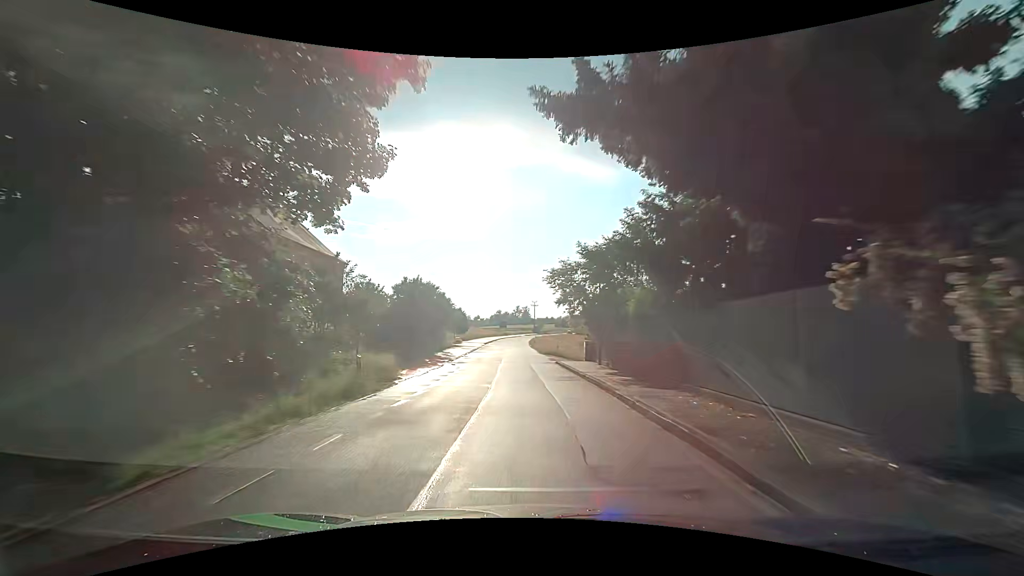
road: tertiary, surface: asphalt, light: Day
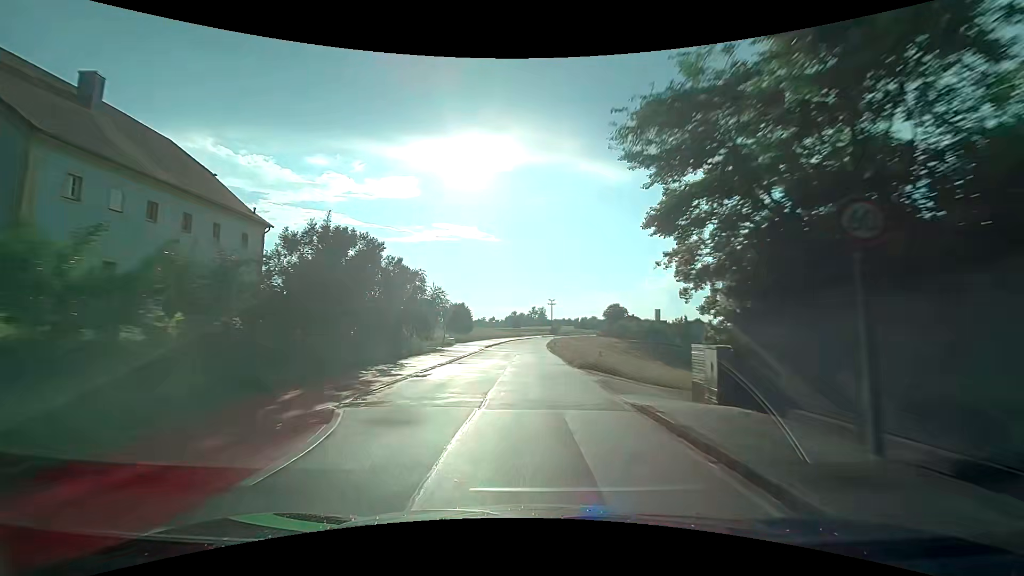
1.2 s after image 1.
(-0.2, +17.9) m; -2°
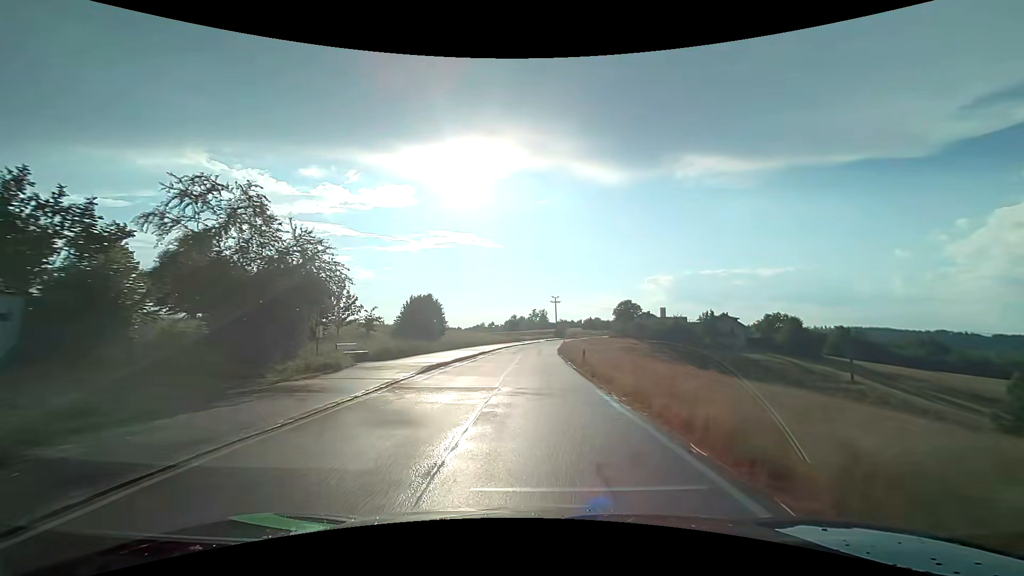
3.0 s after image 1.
(+0.1, +26.9) m; 0°
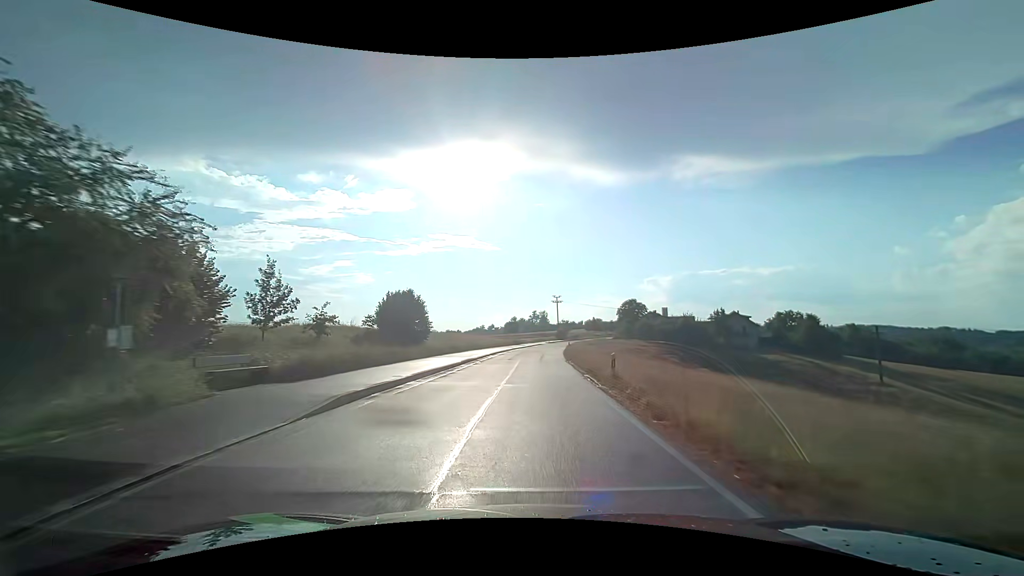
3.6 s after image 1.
(0.0, +8.8) m; 0°
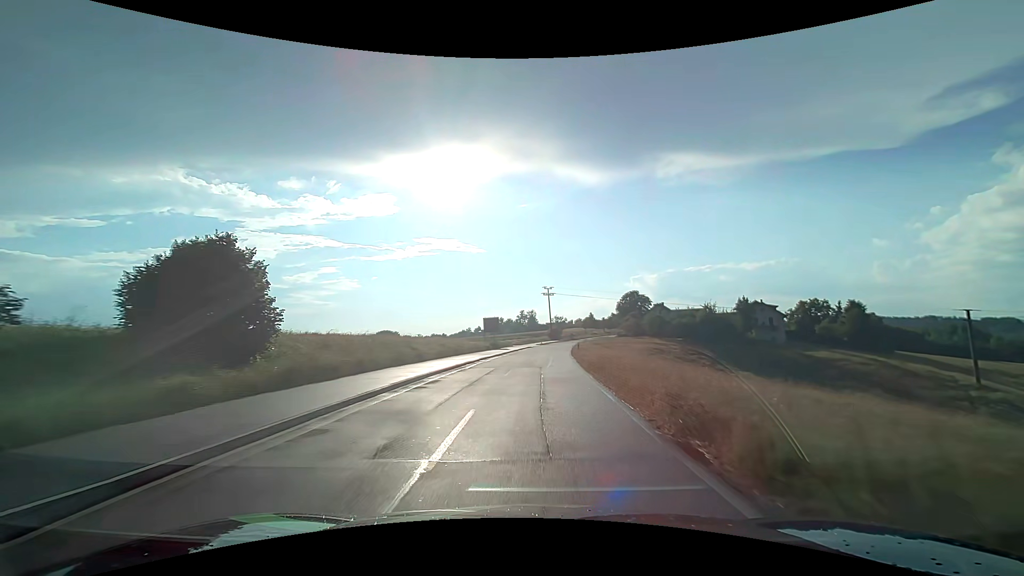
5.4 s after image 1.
(+0.2, +26.2) m; +1°
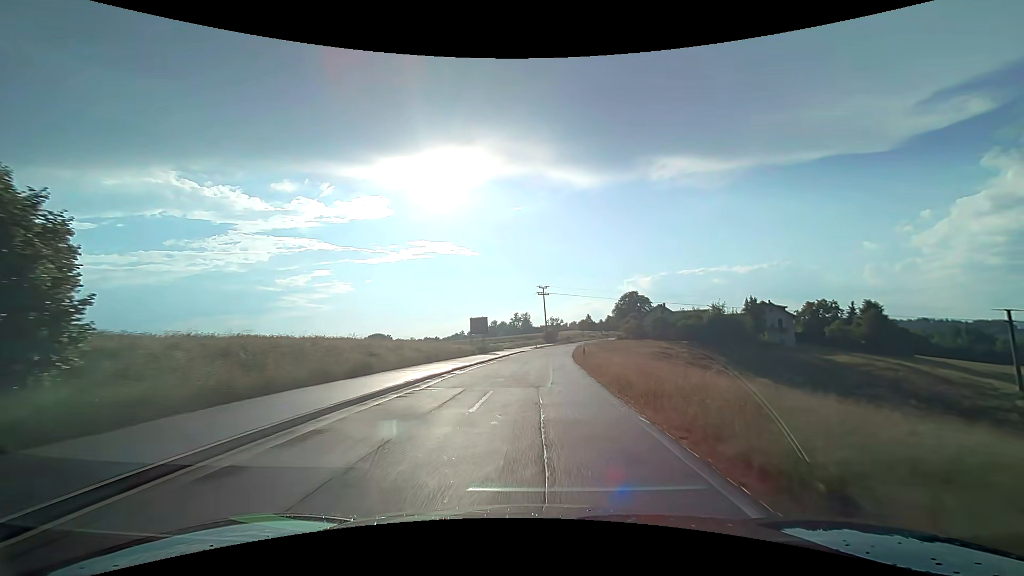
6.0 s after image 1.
(0.0, +8.6) m; 0°
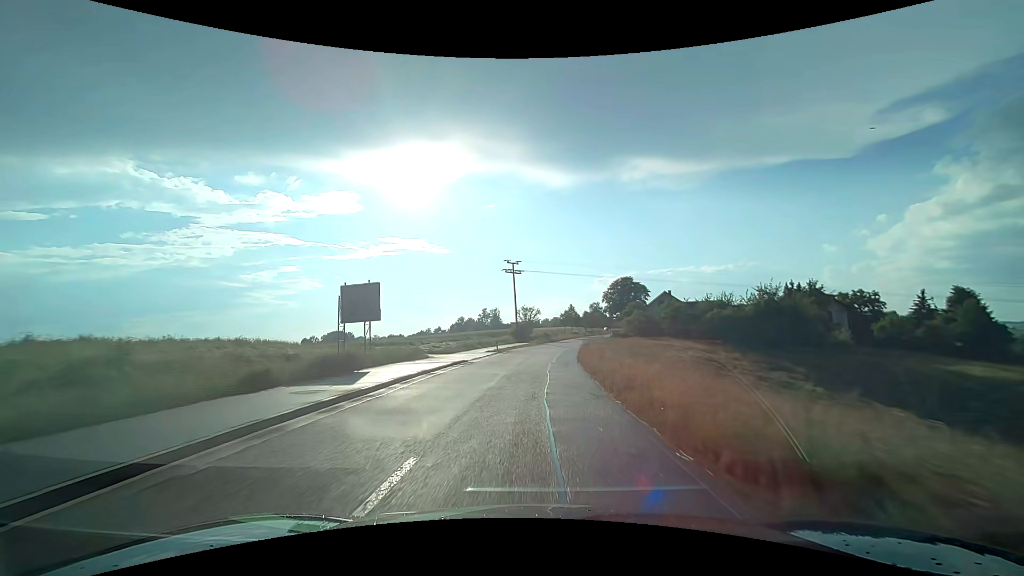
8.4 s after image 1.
(+1.1, +34.2) m; +3°
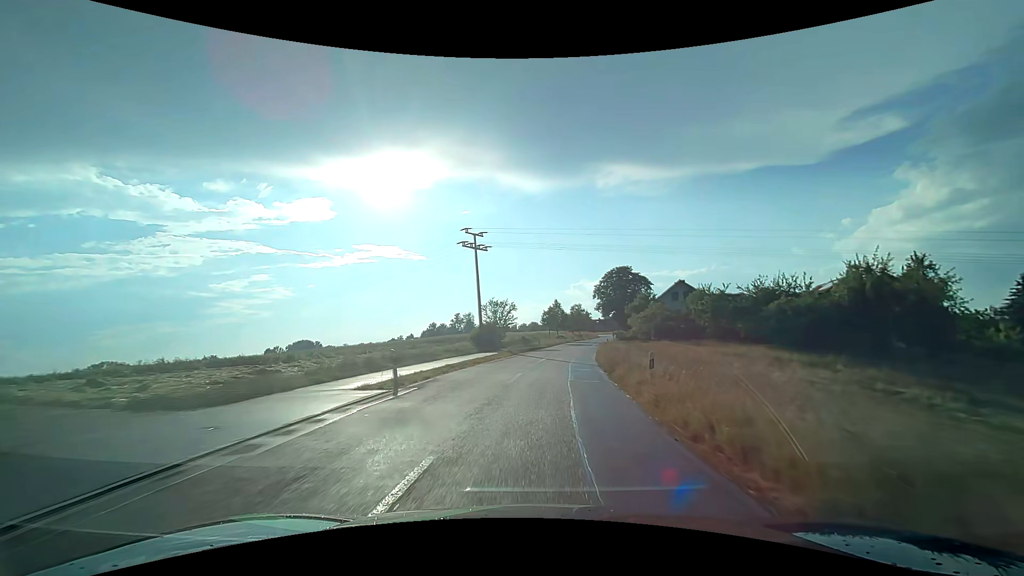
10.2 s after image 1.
(+0.6, +26.0) m; +3°
(0, +10) (+1, +20) (+2, +30) (+3, +40) (+4, +50) (+6, +60) (+8, +69) (+10, +79) (+12, +89) (+14, +99) m
